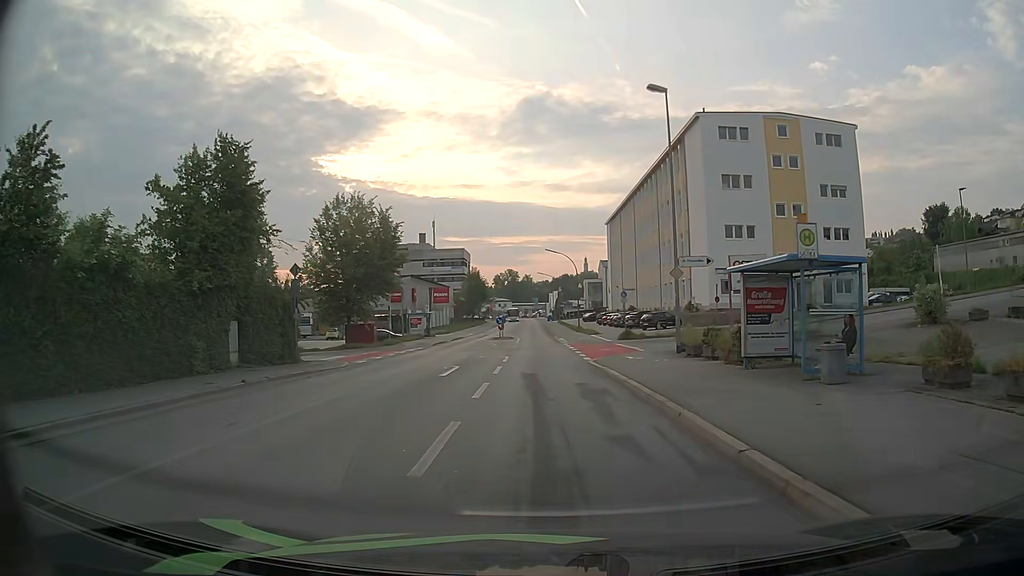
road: tertiary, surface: asphalt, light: Day
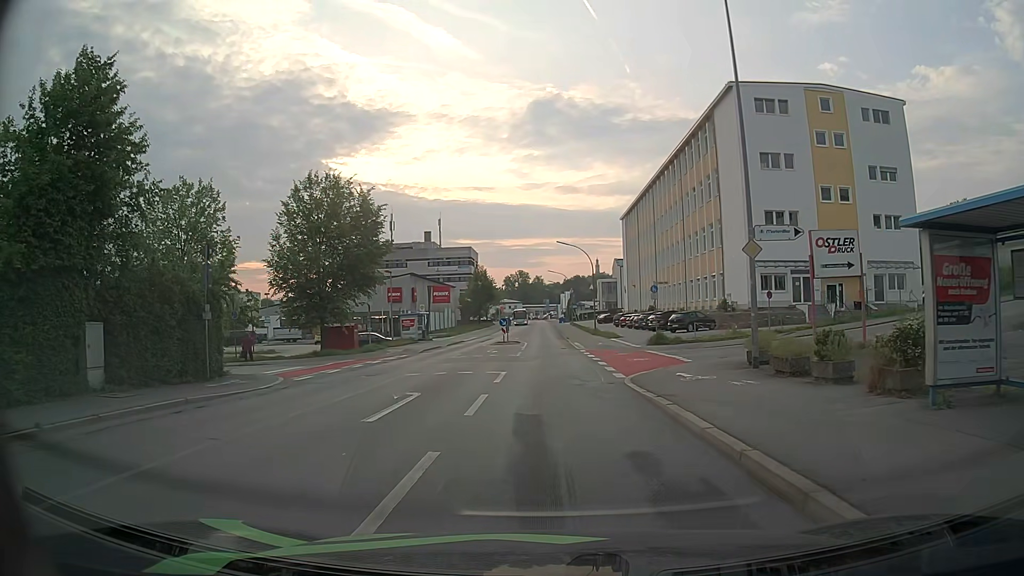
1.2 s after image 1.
(-0.1, +8.2) m; -2°
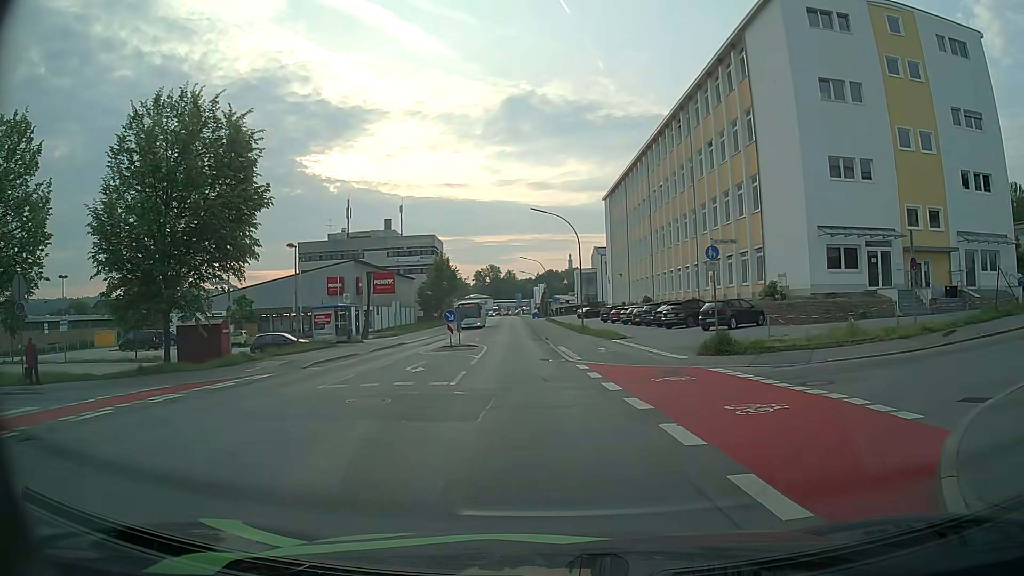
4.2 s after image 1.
(+0.2, +16.0) m; +3°
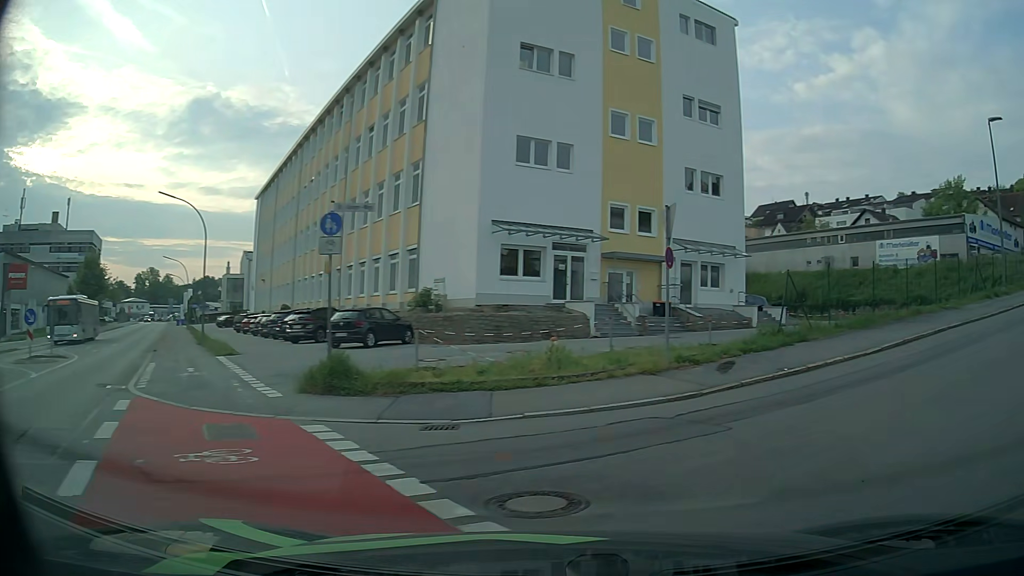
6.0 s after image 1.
(+1.6, +7.6) m; +30°
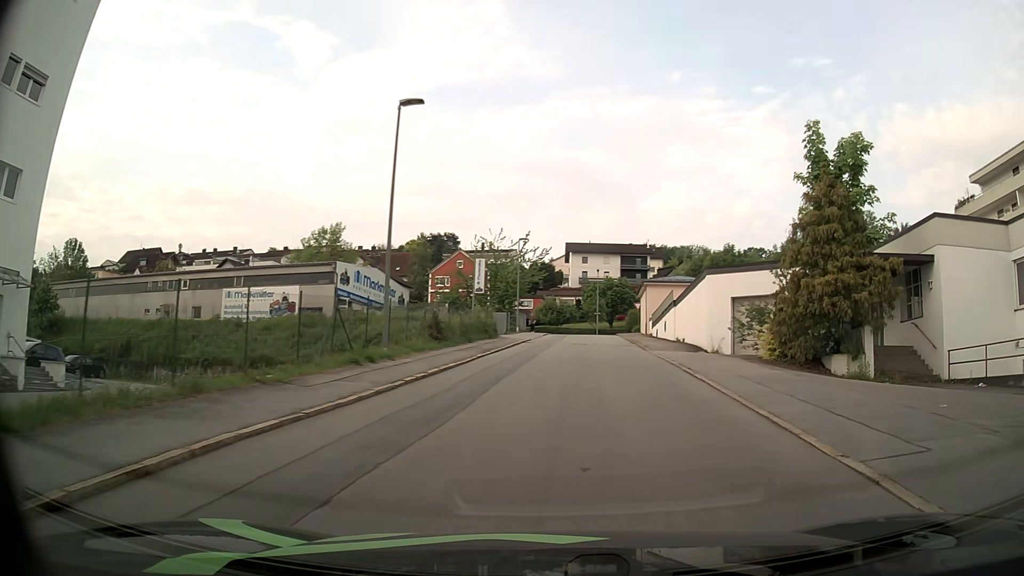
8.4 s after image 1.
(+5.5, +9.5) m; +55°
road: residential
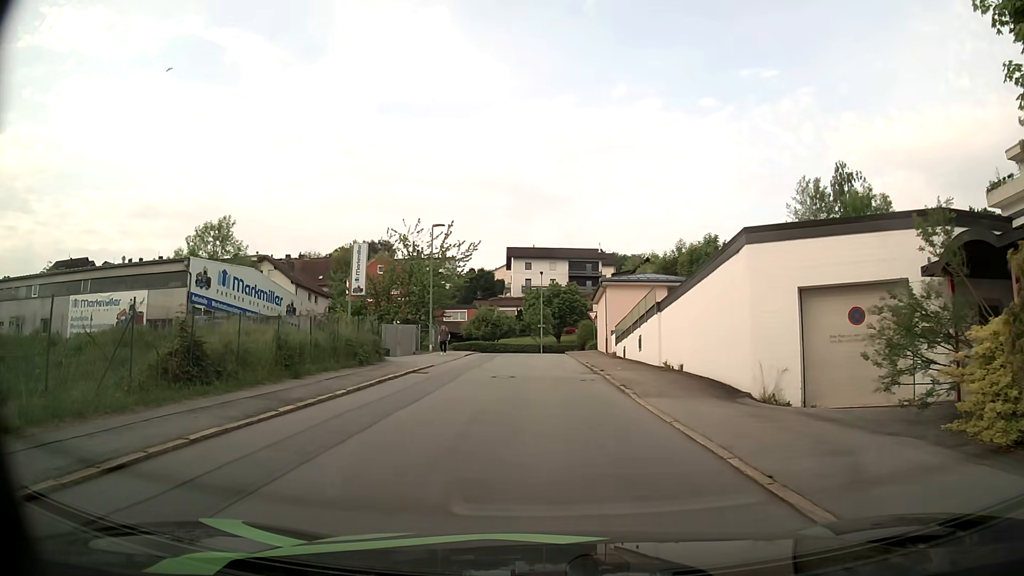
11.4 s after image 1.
(+1.1, +14.9) m; +4°
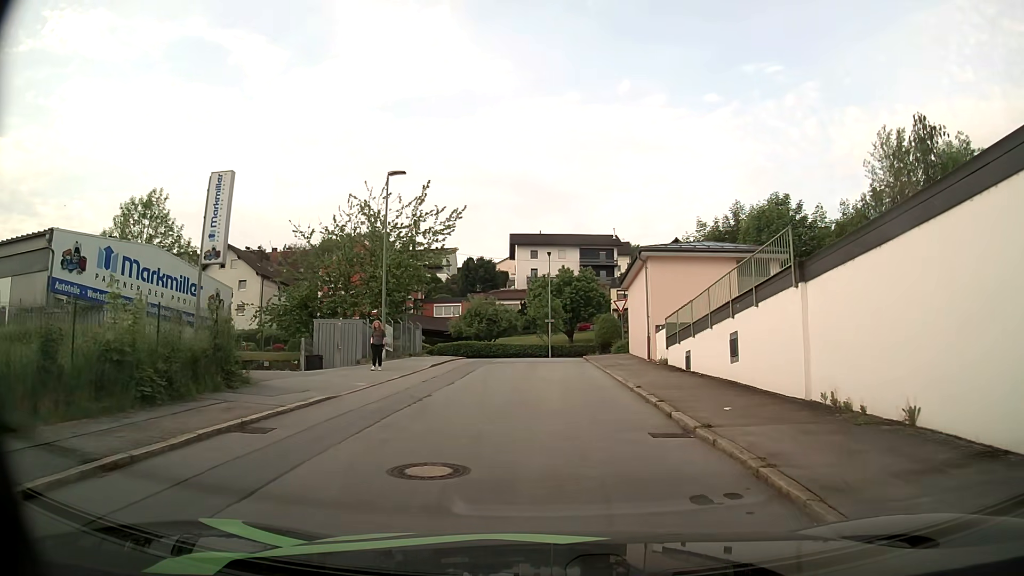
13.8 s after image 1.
(-0.2, +13.9) m; -1°
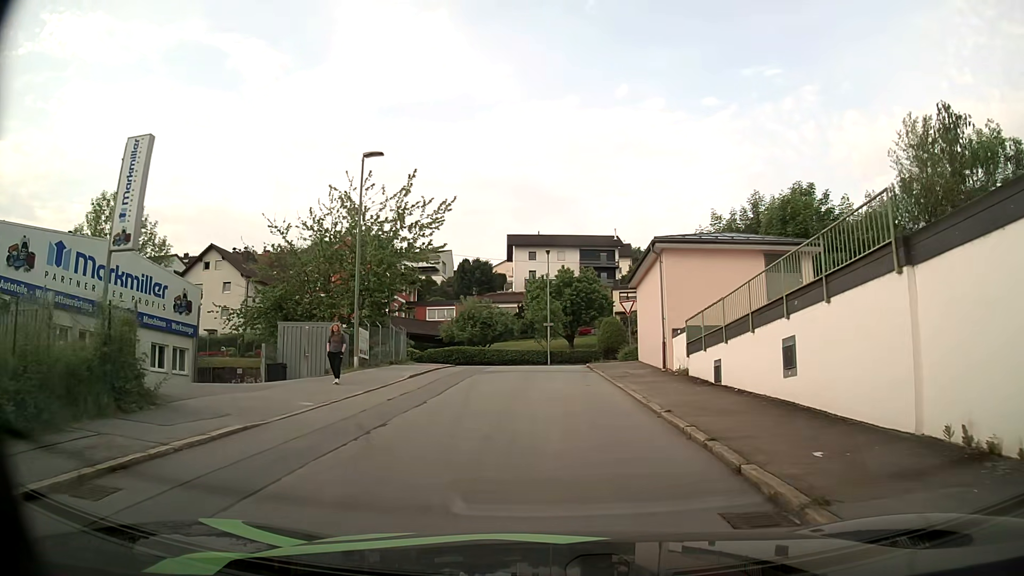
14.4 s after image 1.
(0.0, +3.8) m; 0°
